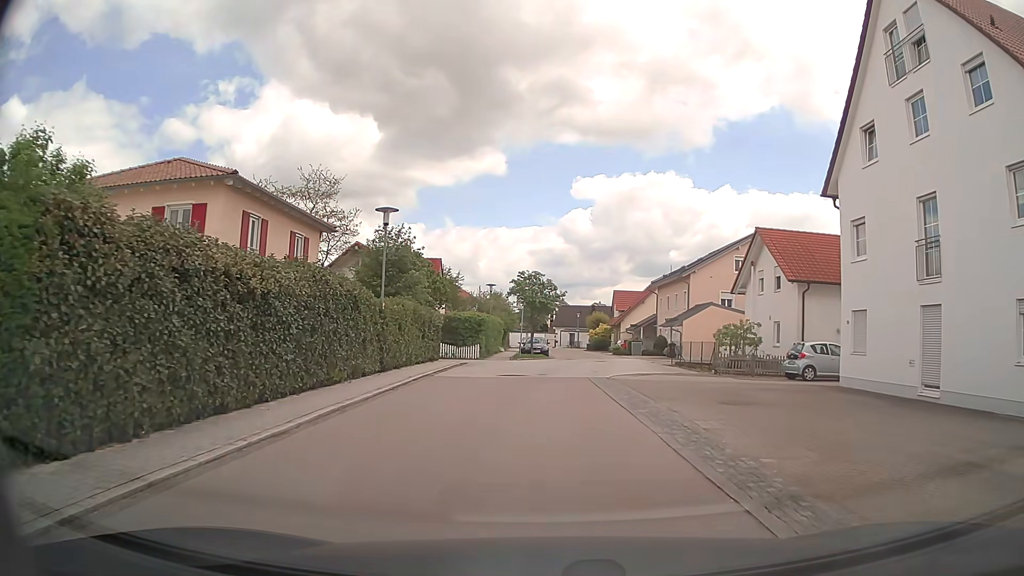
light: Day
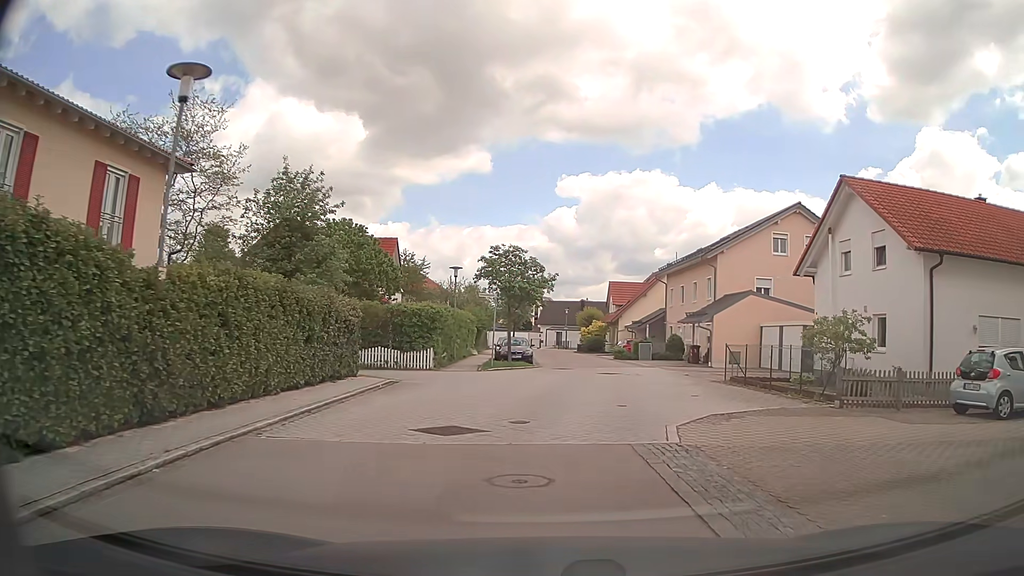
(+0.1, +12.3) m; +2°
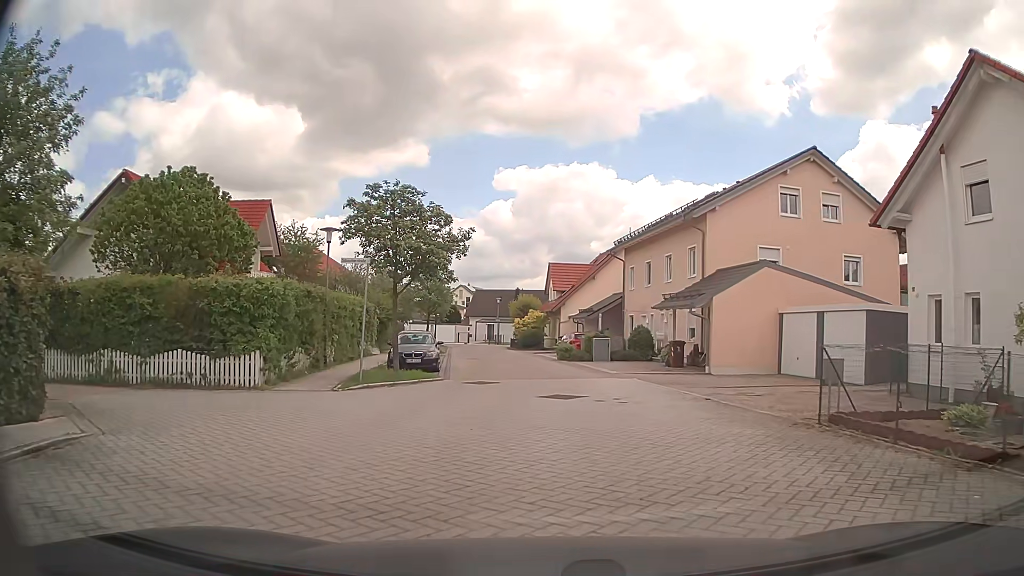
(+0.6, +12.0) m; +7°
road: residential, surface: paving_stones
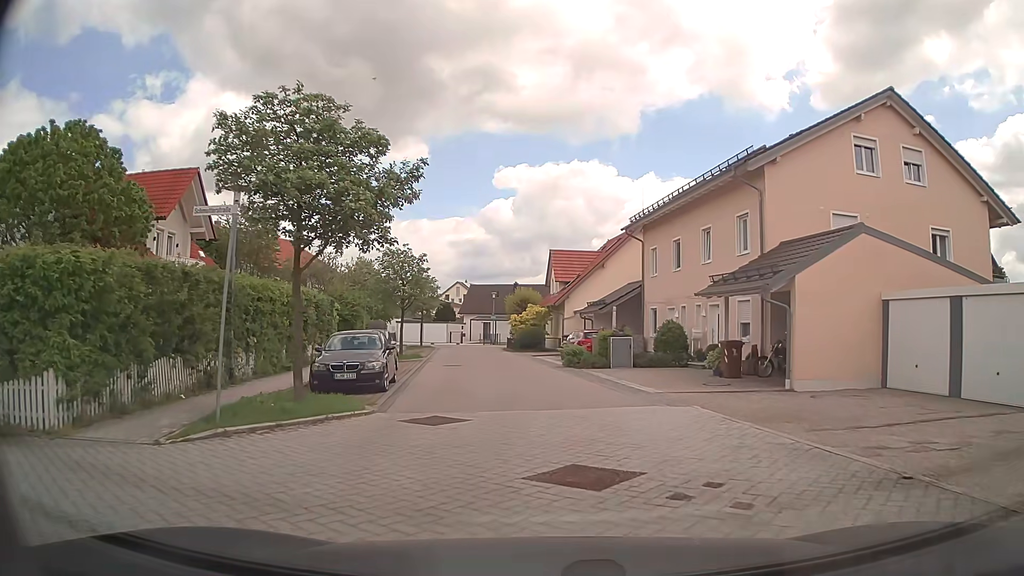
(-0.2, +8.0) m; -2°
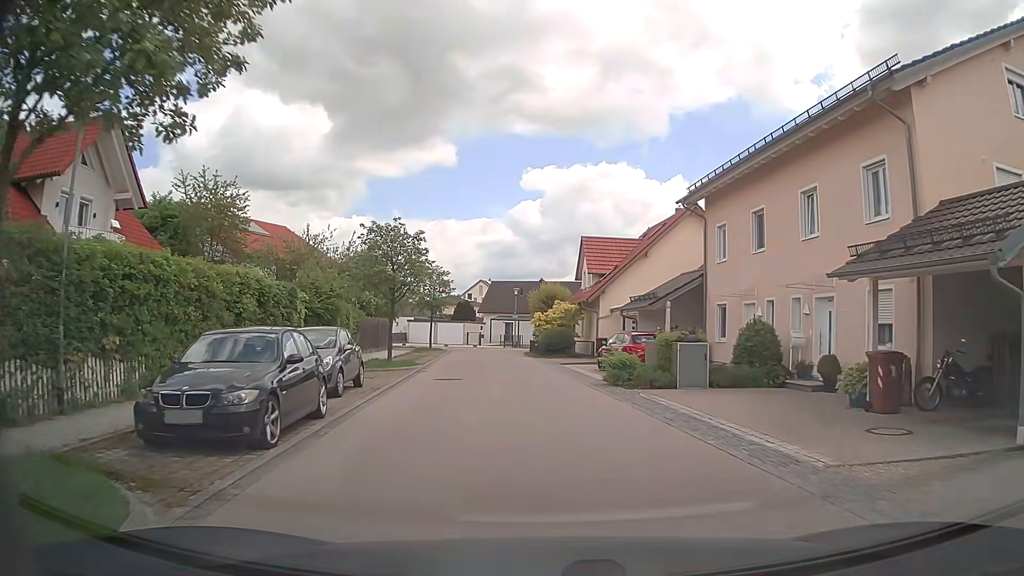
(-0.1, +8.0) m; -1°
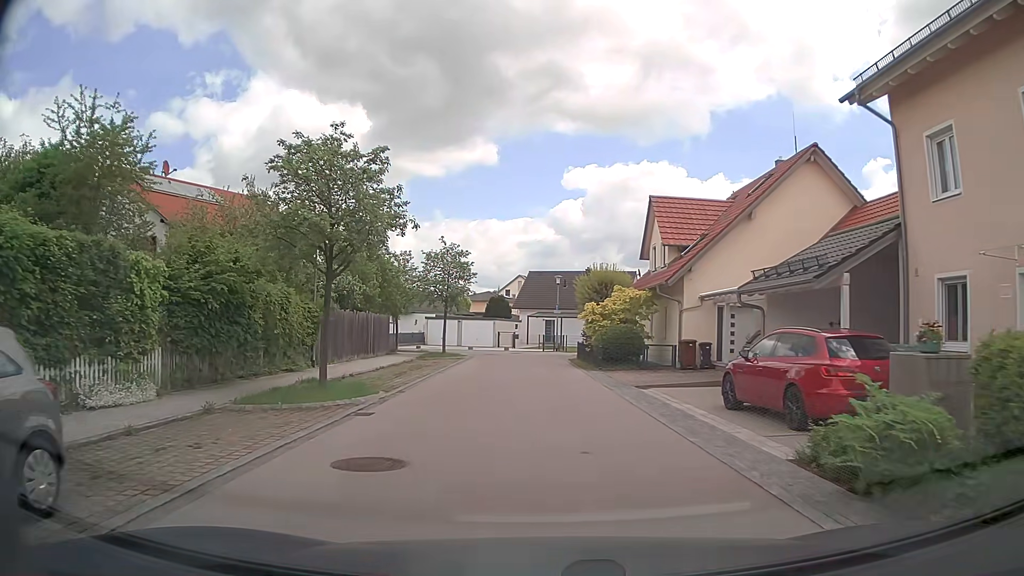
(-0.4, +12.6) m; -4°
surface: asphalt
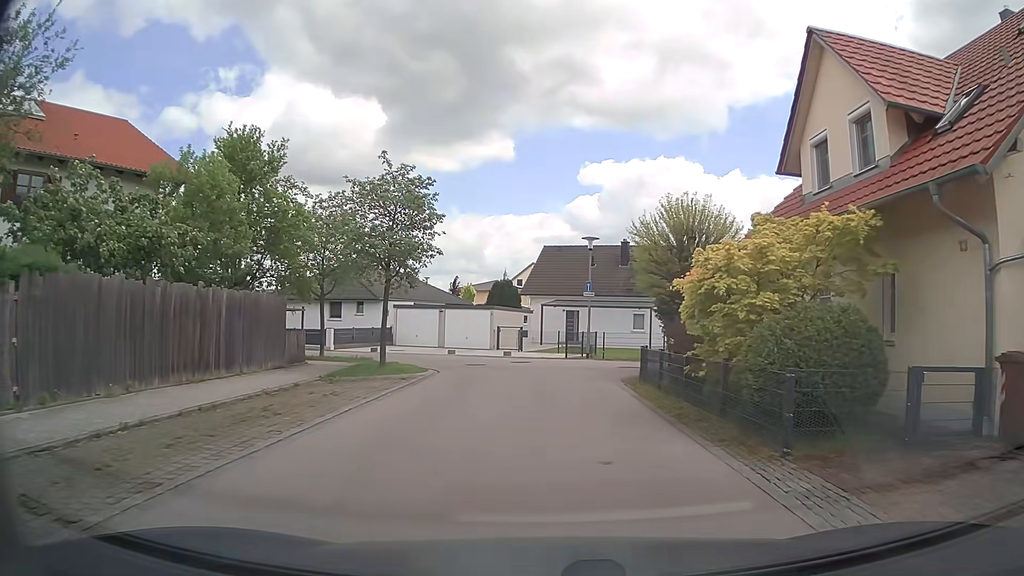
(-0.3, +17.4) m; -1°
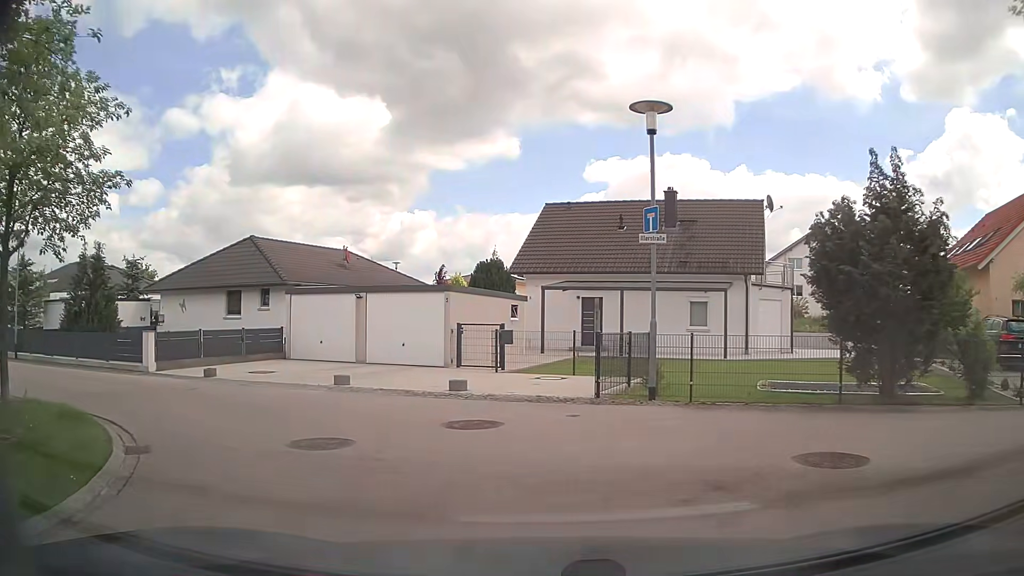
(+0.2, +16.7) m; -1°
(-2, +9) (-11, +15) (-20, +18) (-29, +22) (-39, +25) (-47, +30) (-48, +40) (-45, +49) (-42, +59) (-38, +68) m
